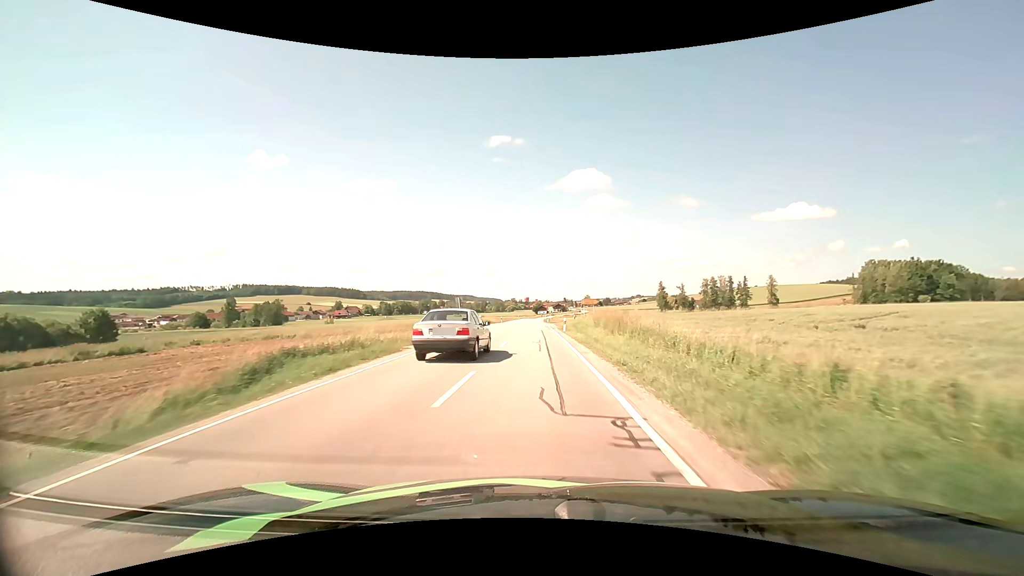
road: secondary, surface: asphalt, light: Day
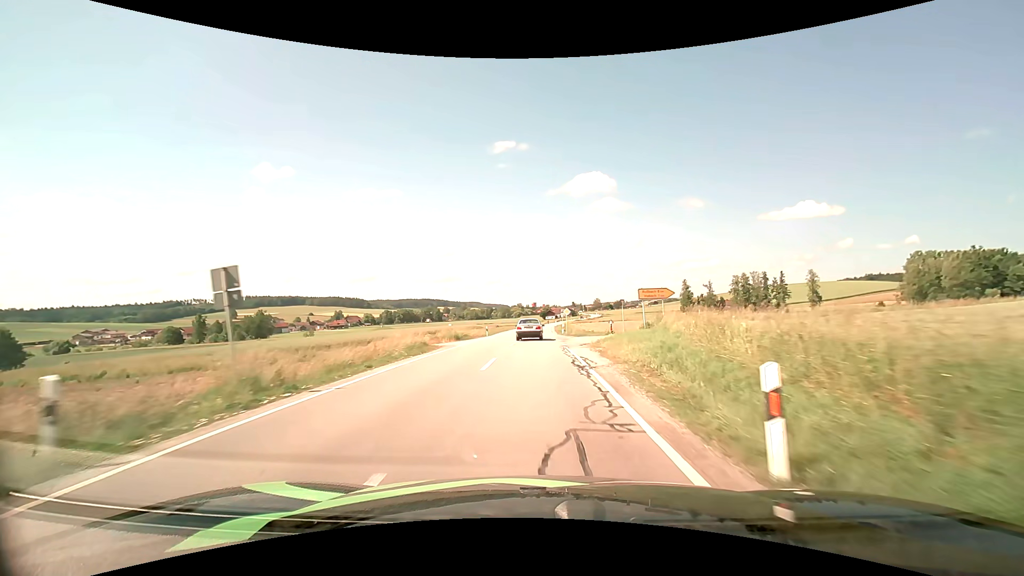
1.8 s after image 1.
(-0.2, +30.4) m; -1°
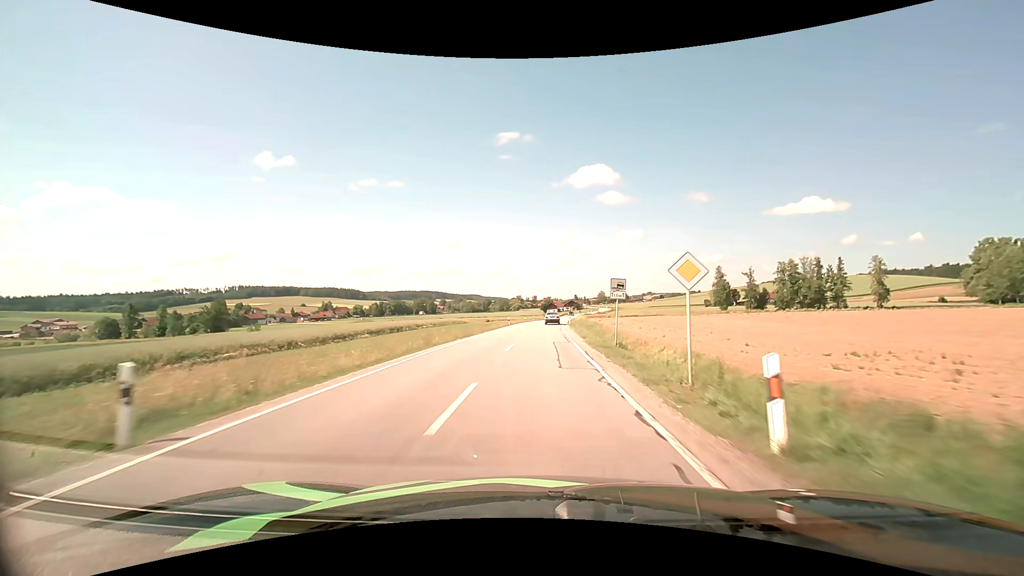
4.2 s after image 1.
(-0.1, +42.3) m; 0°
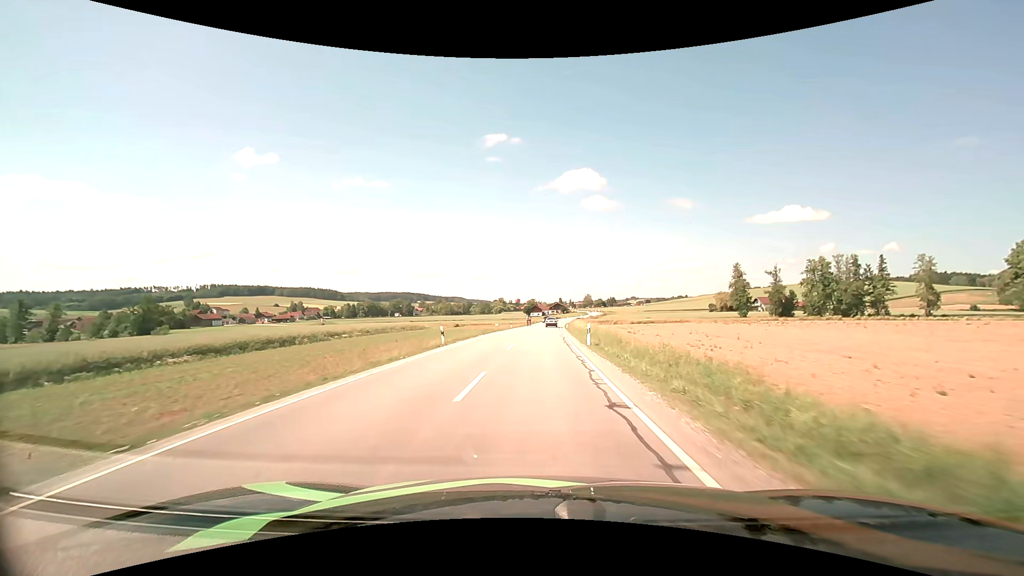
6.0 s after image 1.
(+0.3, +33.8) m; +2°
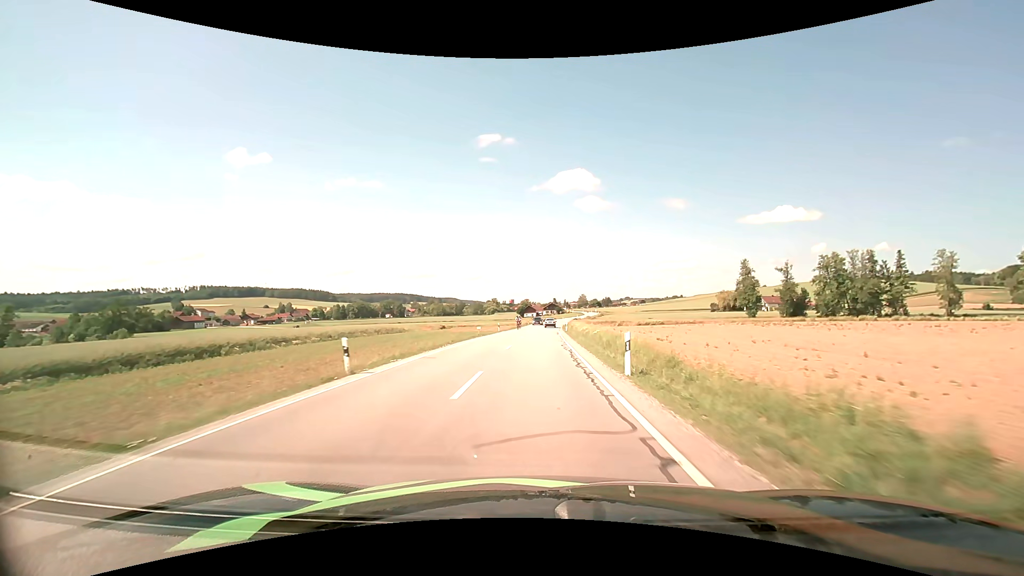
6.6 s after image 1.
(+0.1, +11.5) m; +1°
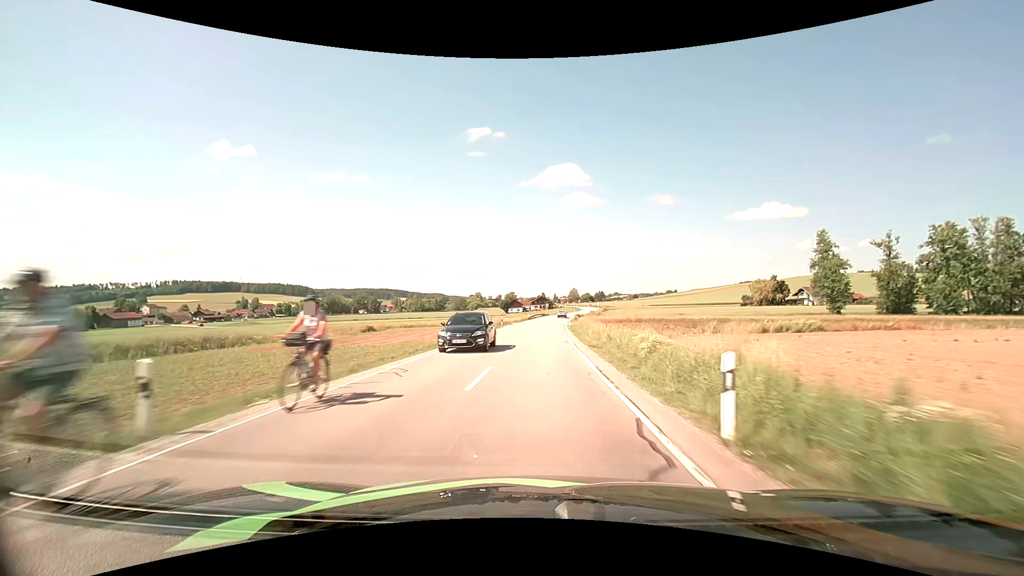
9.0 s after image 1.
(+0.6, +47.2) m; +1°
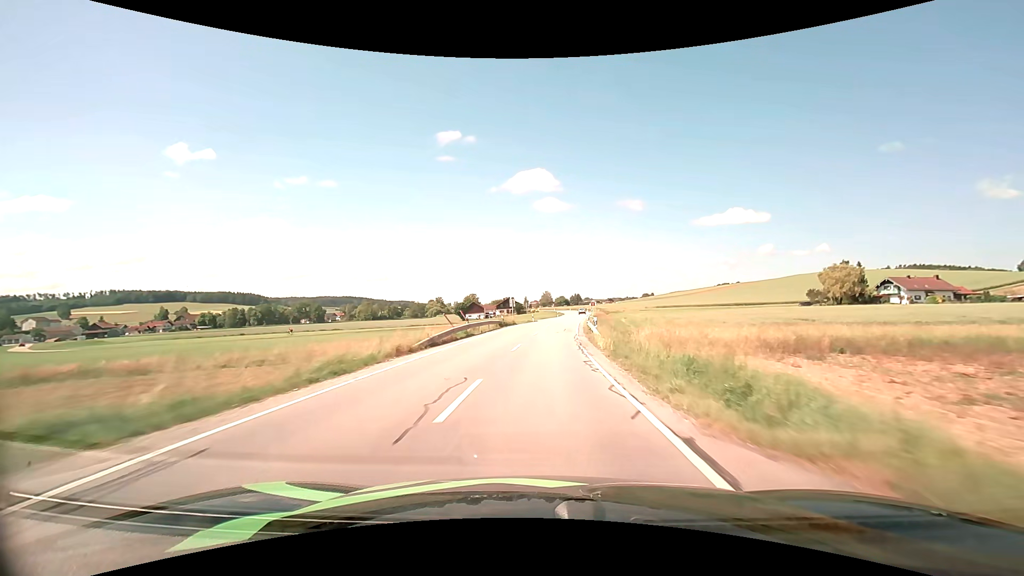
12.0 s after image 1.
(+1.6, +62.3) m; +3°
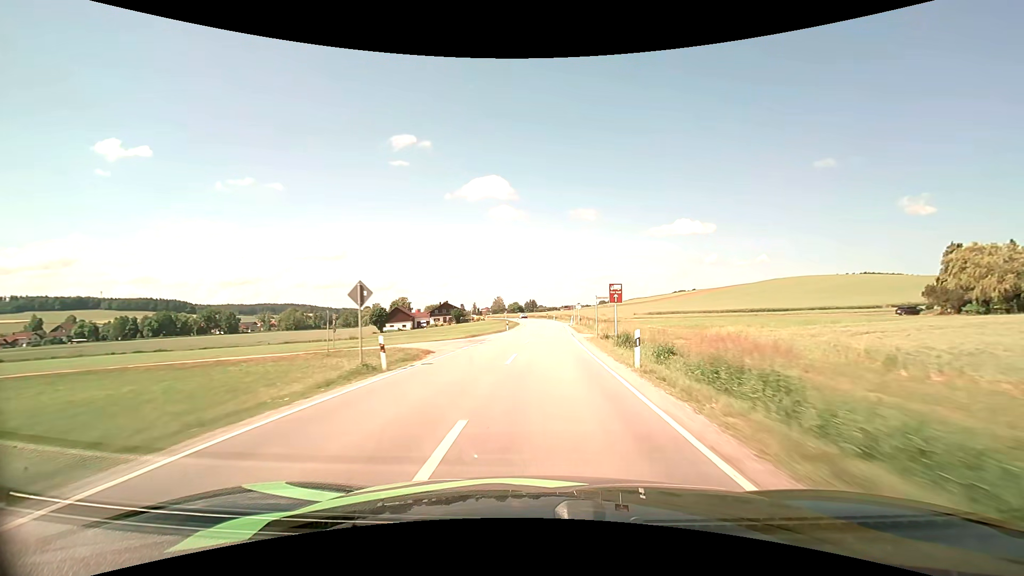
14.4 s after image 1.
(+2.3, +51.6) m; +5°
(0, +10) (0, +20) (+1, +30) (+1, +40) (+2, +50) (+2, +60) (+2, +70) (+2, +80) (+2, +90) (+2, +100) m
